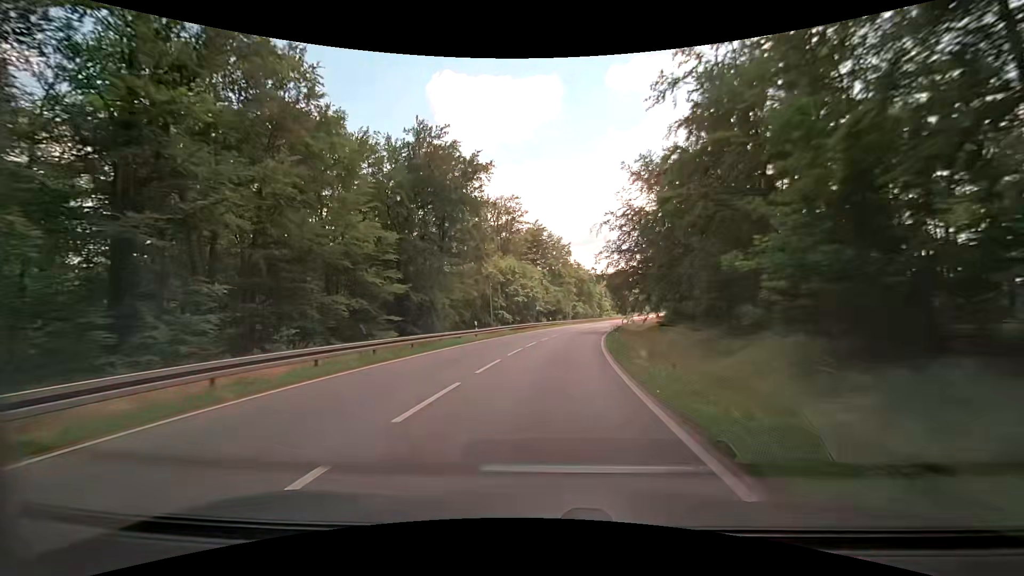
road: primary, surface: asphalt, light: Day
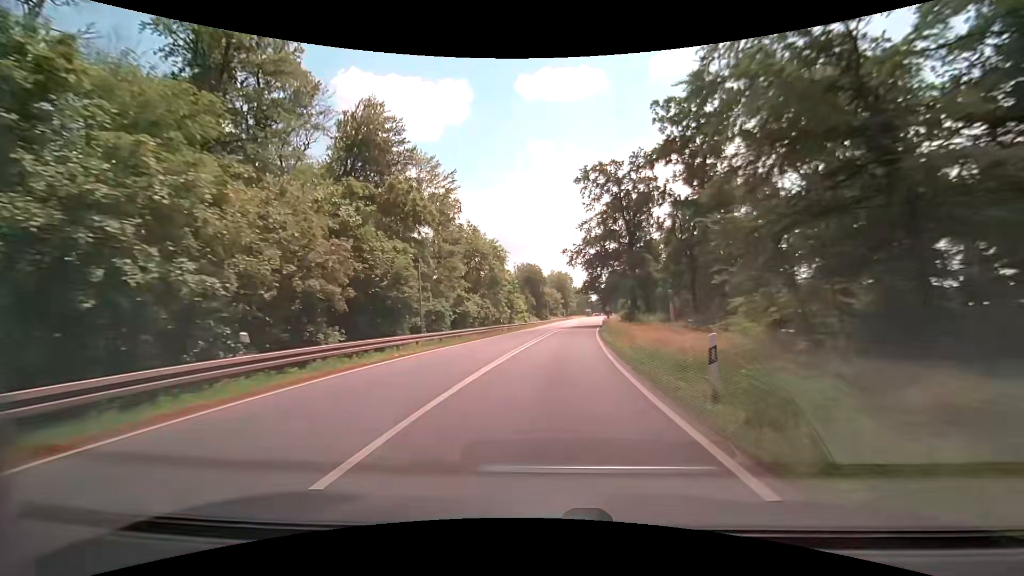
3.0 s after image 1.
(+4.8, +53.4) m; +10°
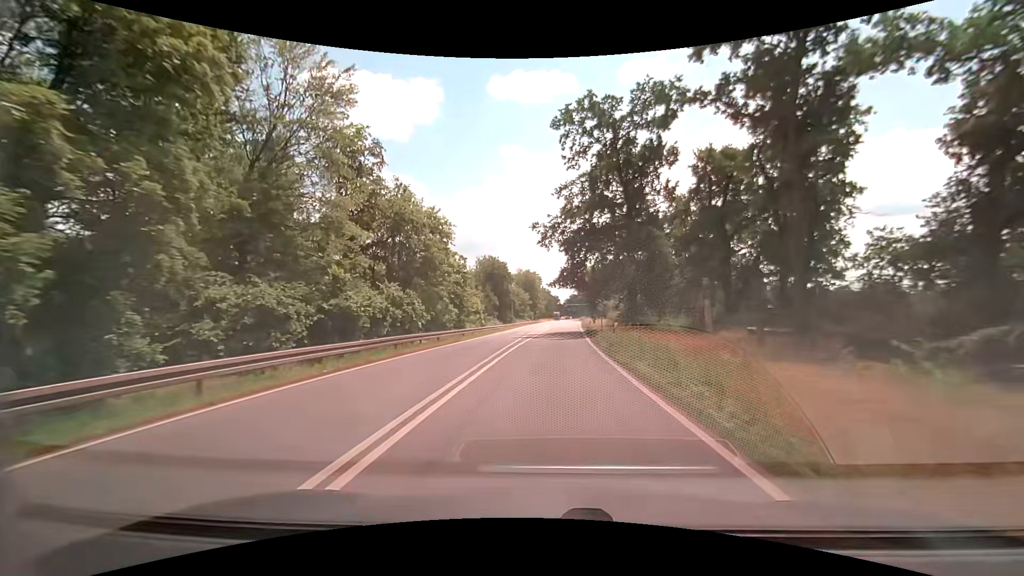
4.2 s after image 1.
(+0.8, +21.0) m; +4°
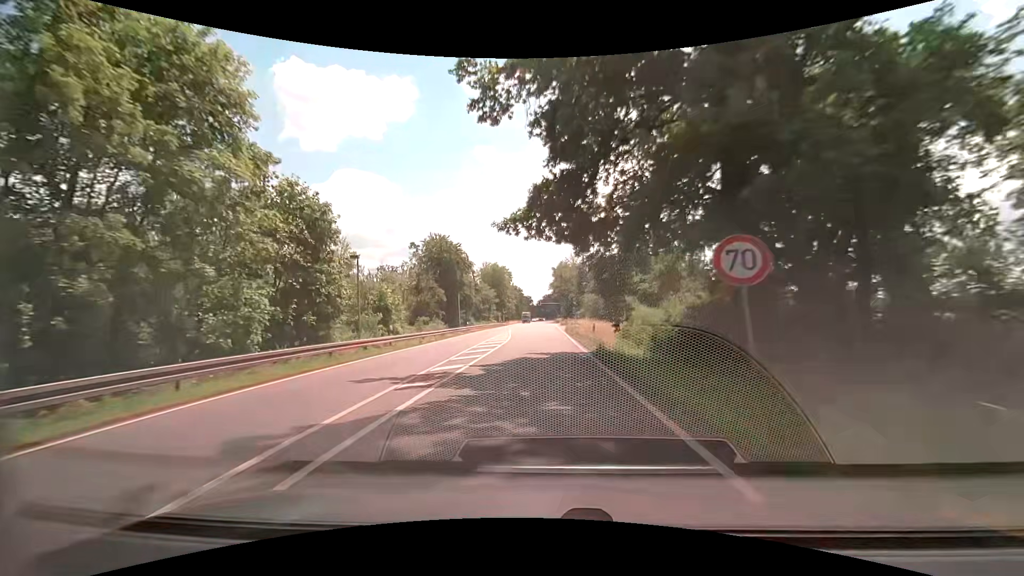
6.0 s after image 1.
(+1.1, +30.9) m; +3°
(0, +10) (0, +20) (0, +30) (0, +40) (0, +50) (0, +60) (+1, +70) (+1, +80) (+1, +90) (+1, +100) m
